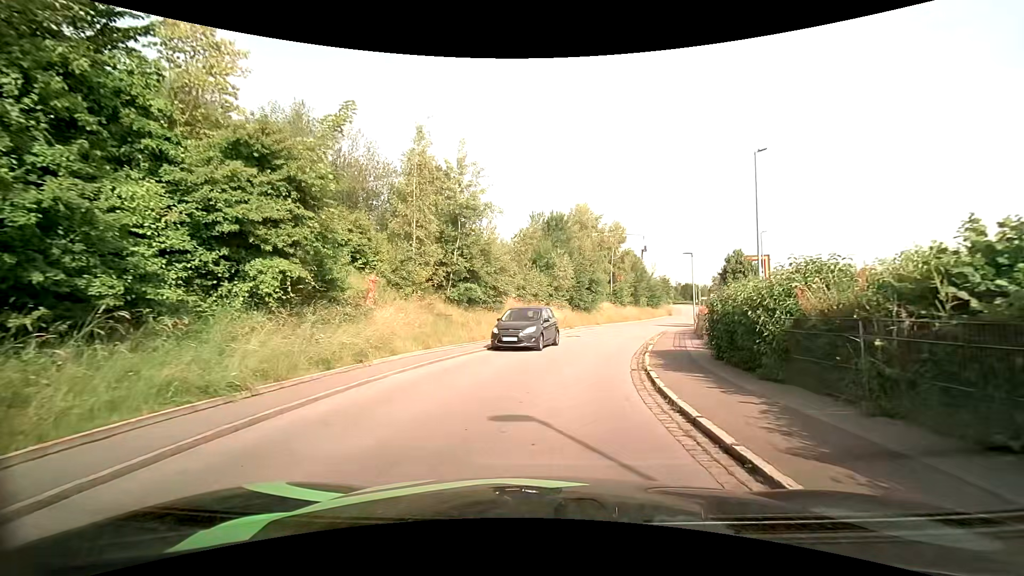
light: Day
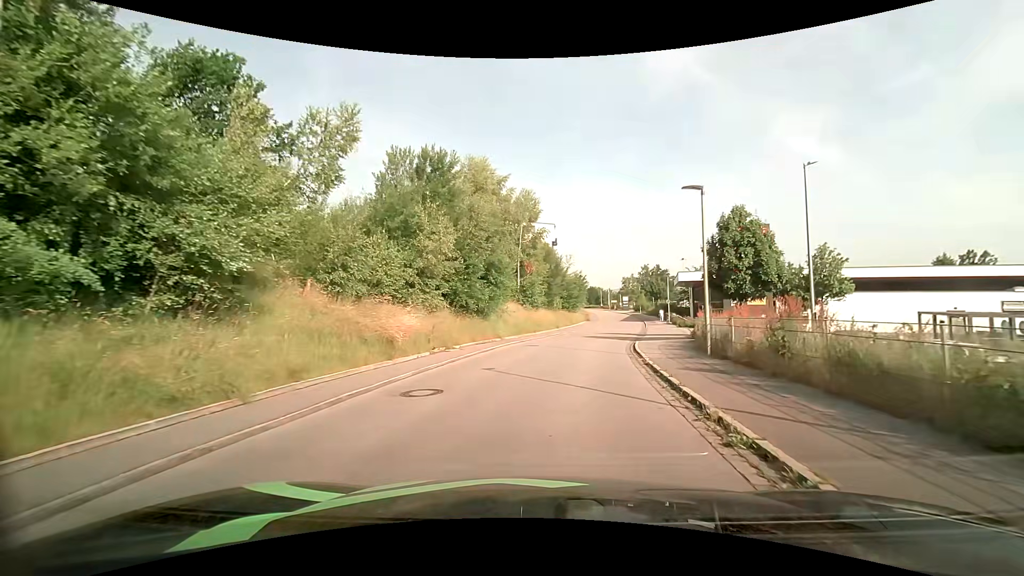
(+1.9, +19.2) m; +11°
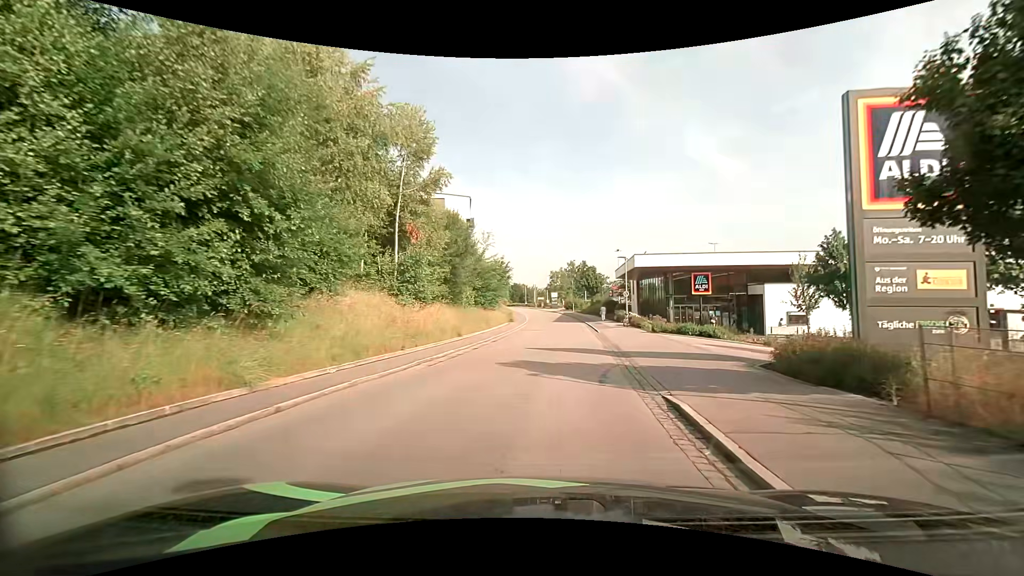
(+1.5, +17.9) m; +9°
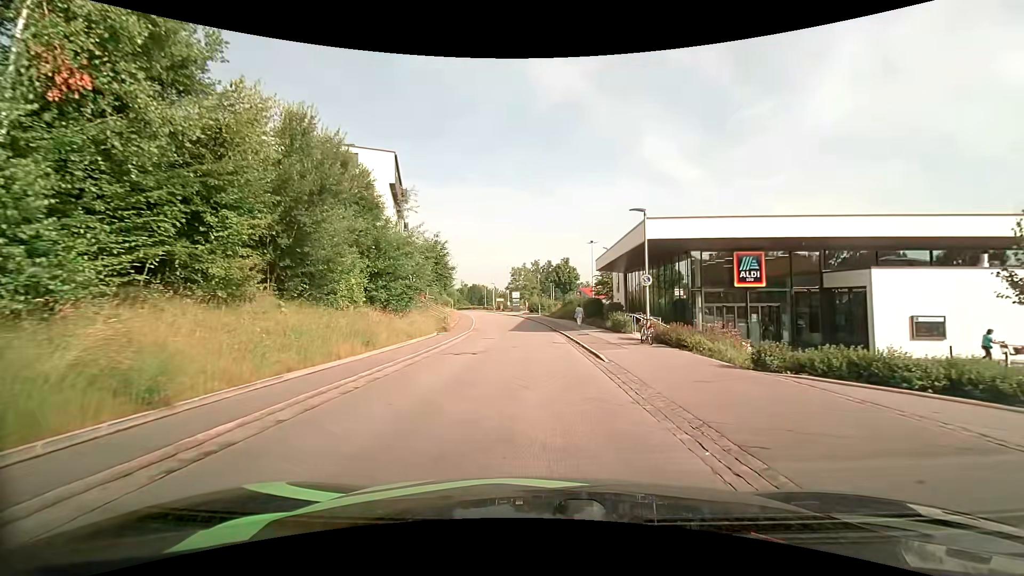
(+0.7, +17.7) m; +4°
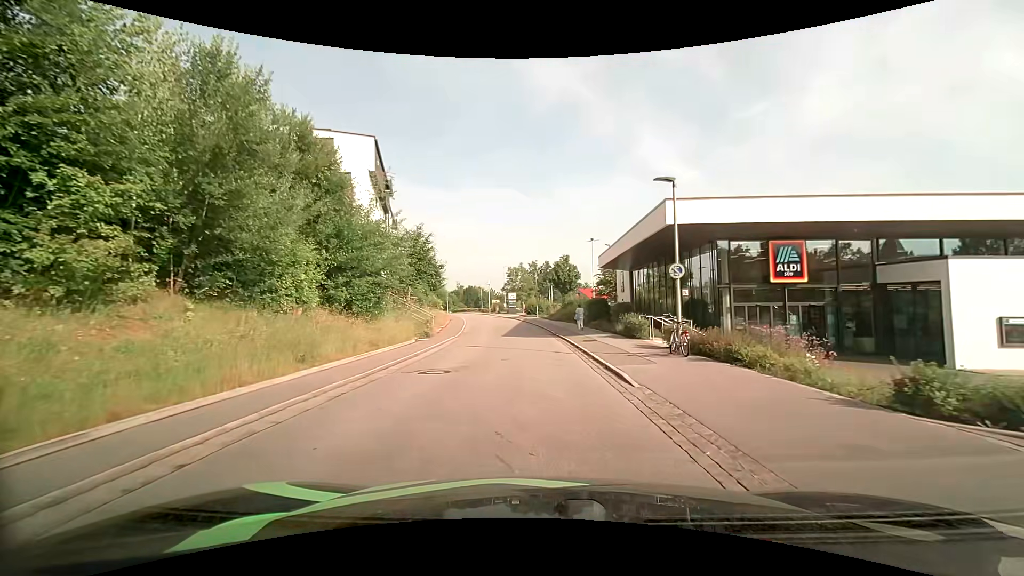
(0.0, +4.5) m; 0°
